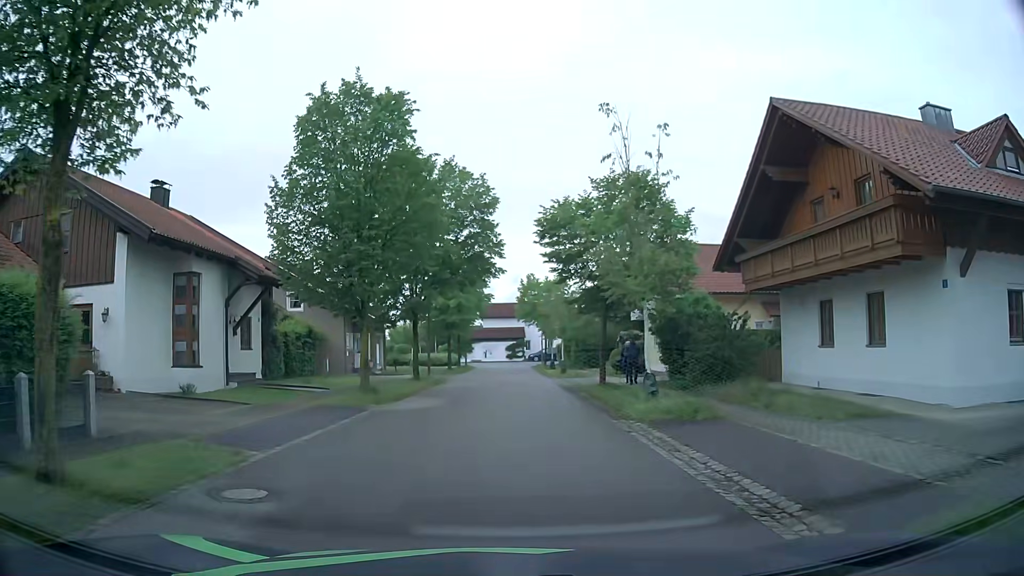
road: residential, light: Day
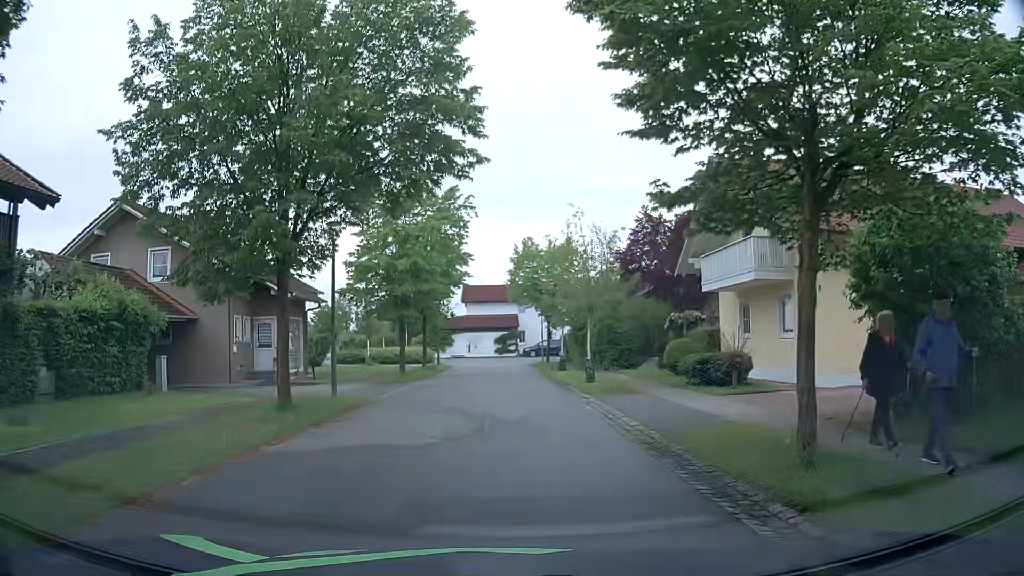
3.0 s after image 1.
(0.0, +16.5) m; +1°
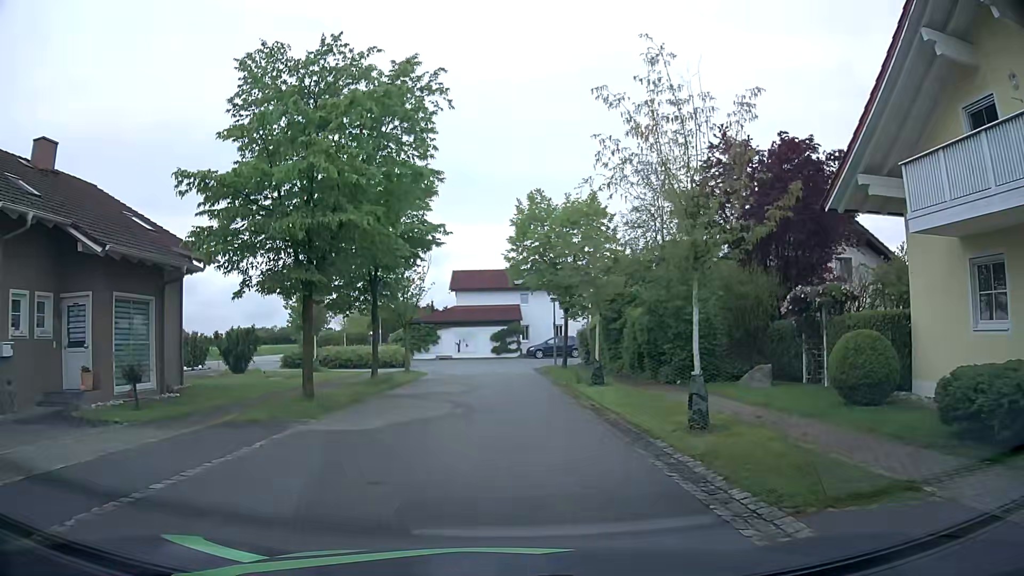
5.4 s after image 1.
(-0.1, +13.3) m; 0°
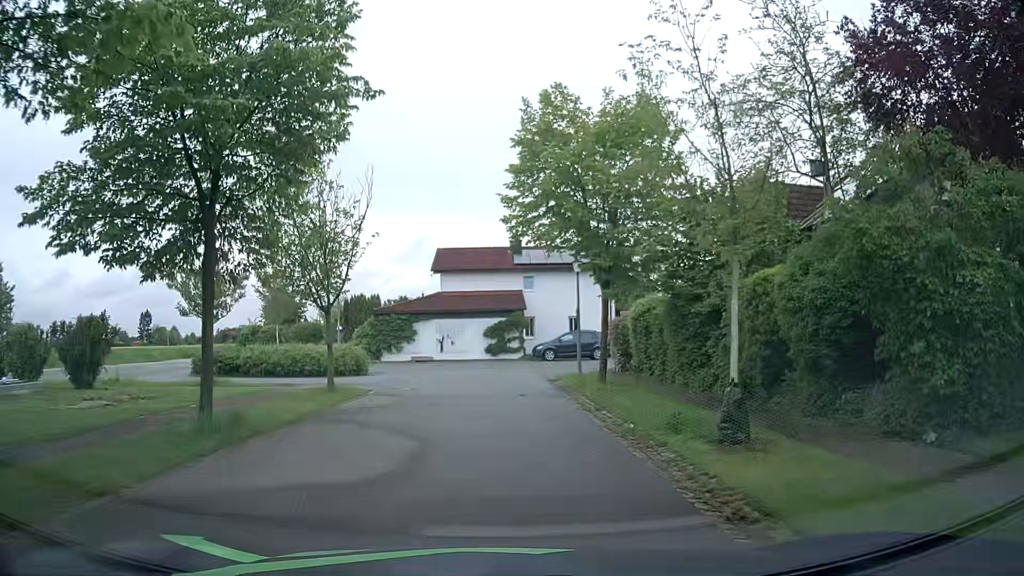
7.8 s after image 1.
(-0.1, +12.6) m; 0°
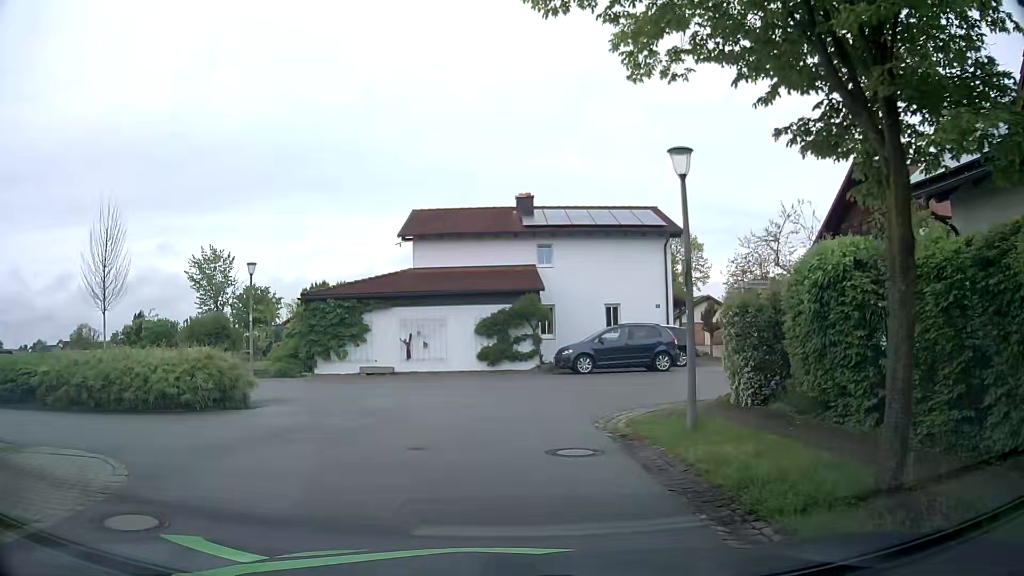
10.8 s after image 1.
(-0.1, +14.3) m; -1°
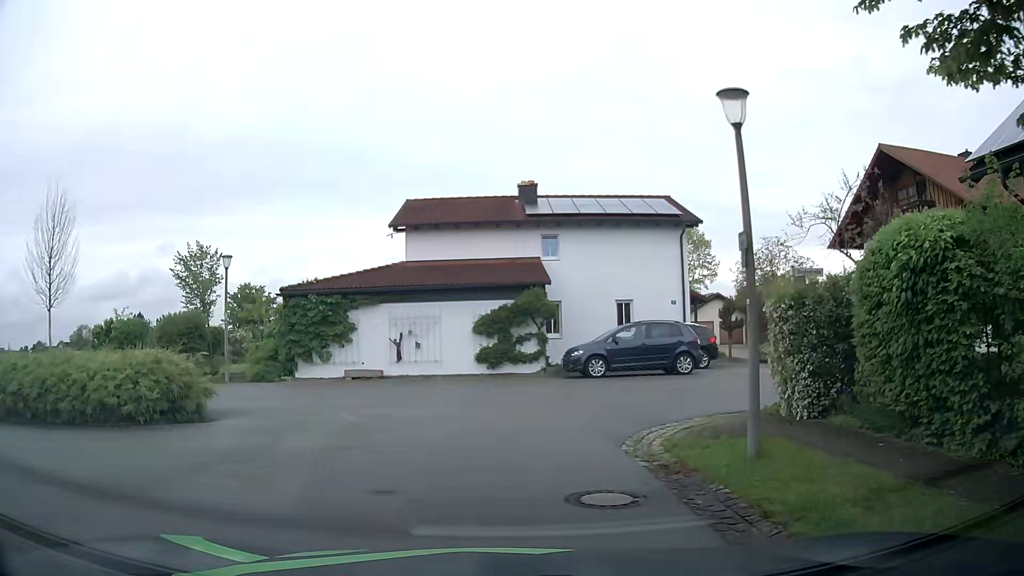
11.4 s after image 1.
(0.0, +2.5) m; -1°
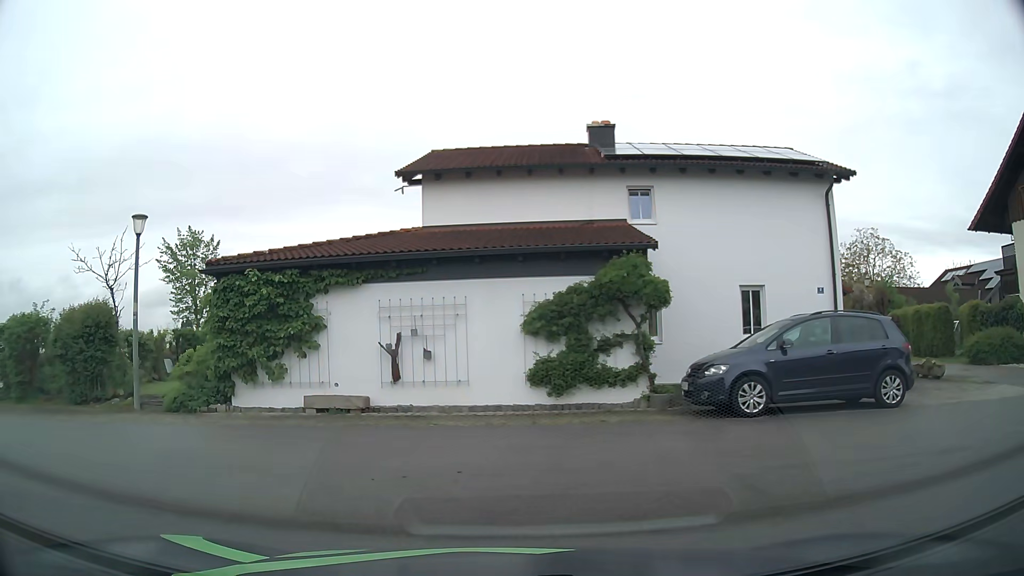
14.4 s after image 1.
(0.0, +8.9) m; -6°
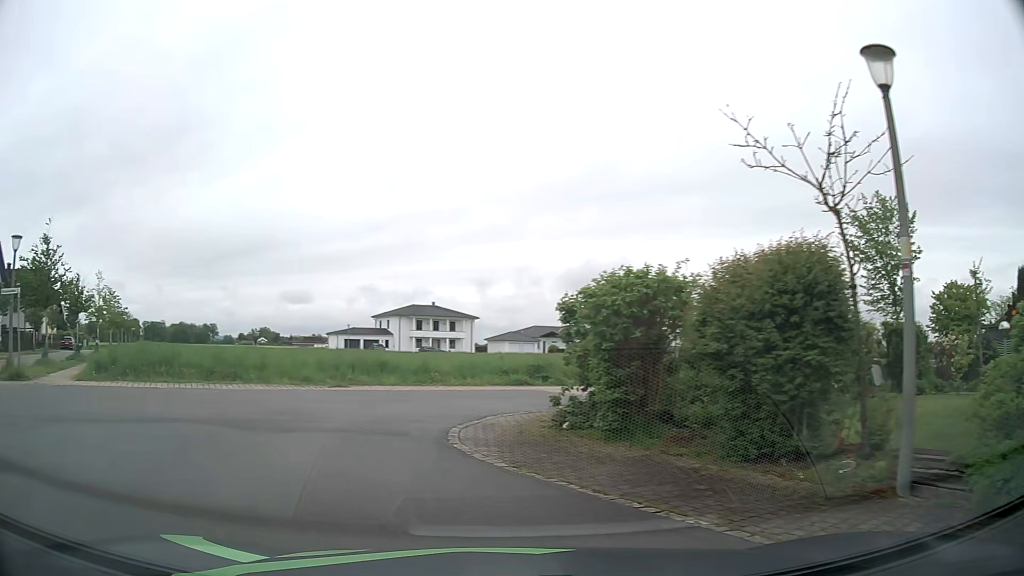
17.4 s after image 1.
(-4.1, +8.2) m; -56°
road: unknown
